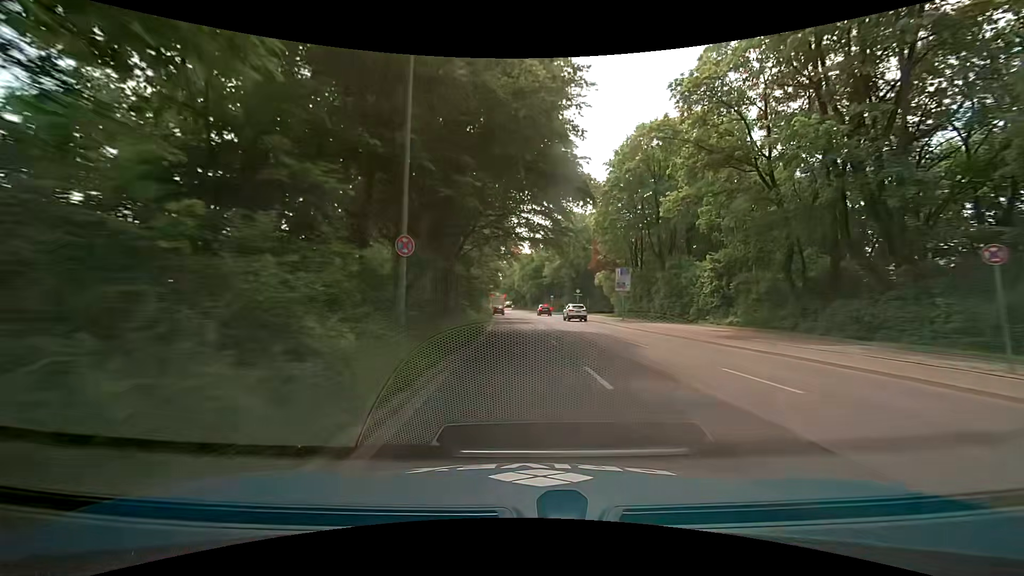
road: secondary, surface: asphalt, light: Day
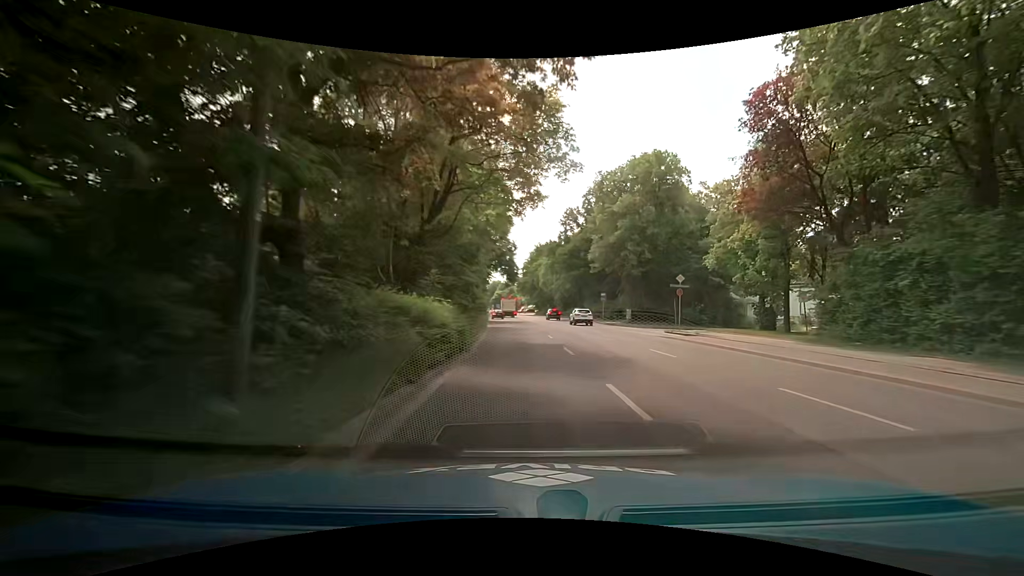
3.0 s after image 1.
(-1.0, +38.2) m; -3°
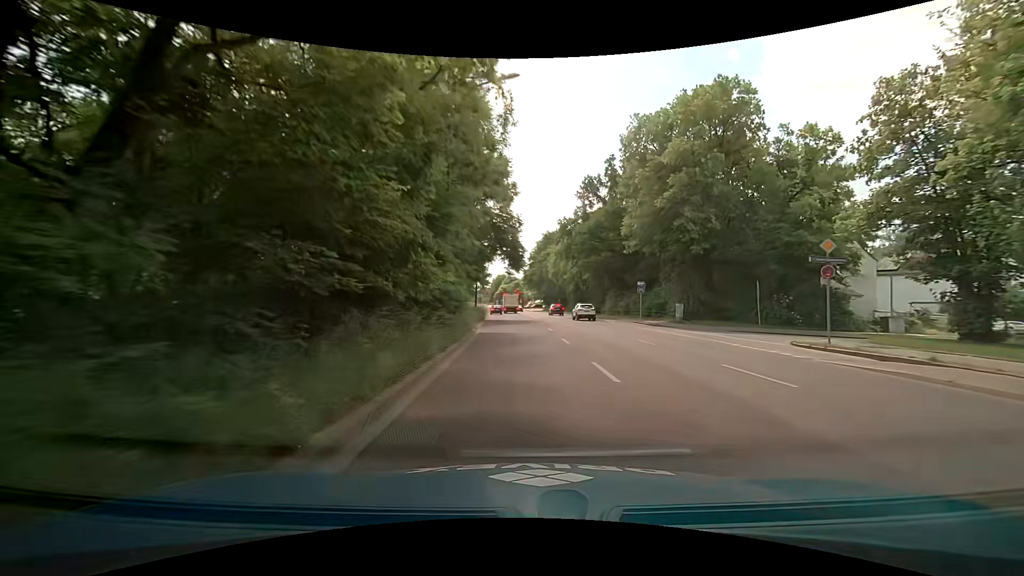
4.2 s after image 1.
(-0.1, +15.2) m; -1°
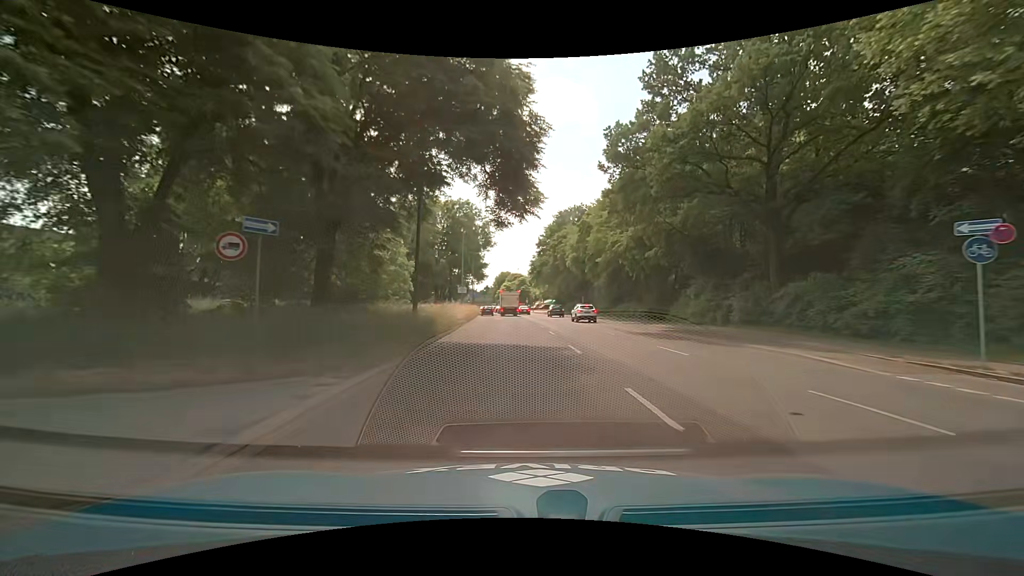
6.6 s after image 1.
(+0.1, +30.5) m; +1°
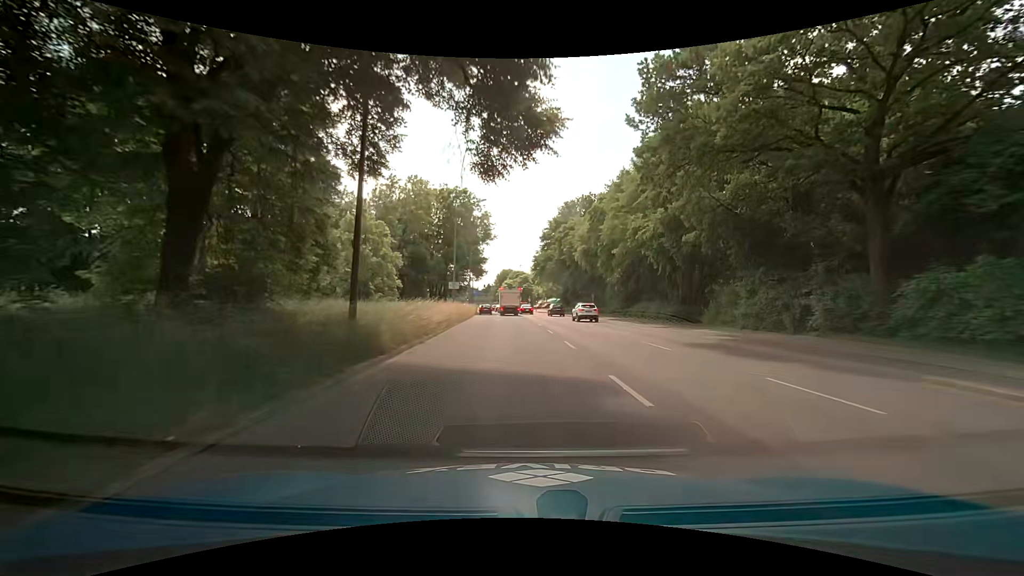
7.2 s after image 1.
(-0.1, +7.6) m; -1°
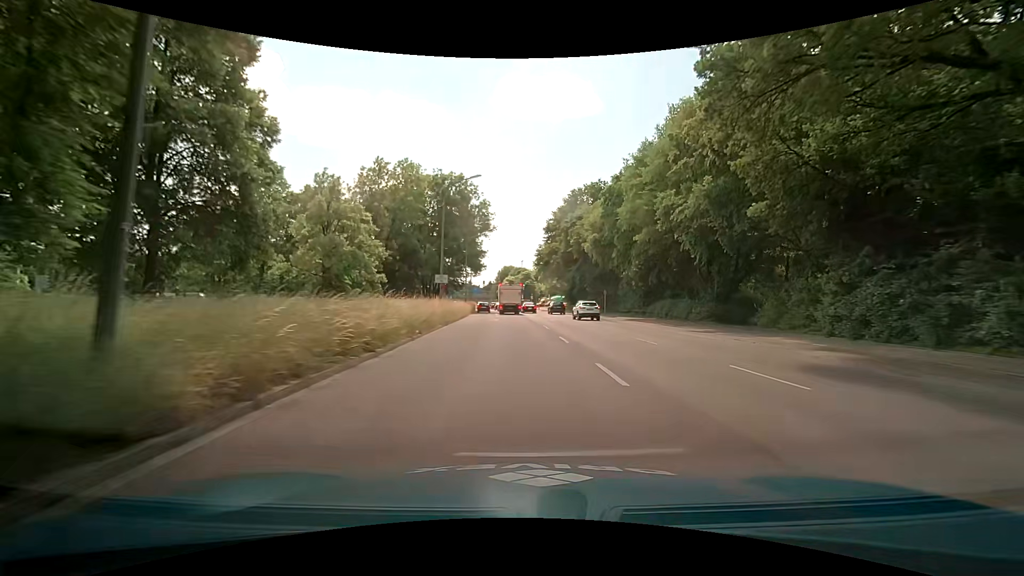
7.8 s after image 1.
(+0.1, +7.5) m; +2°
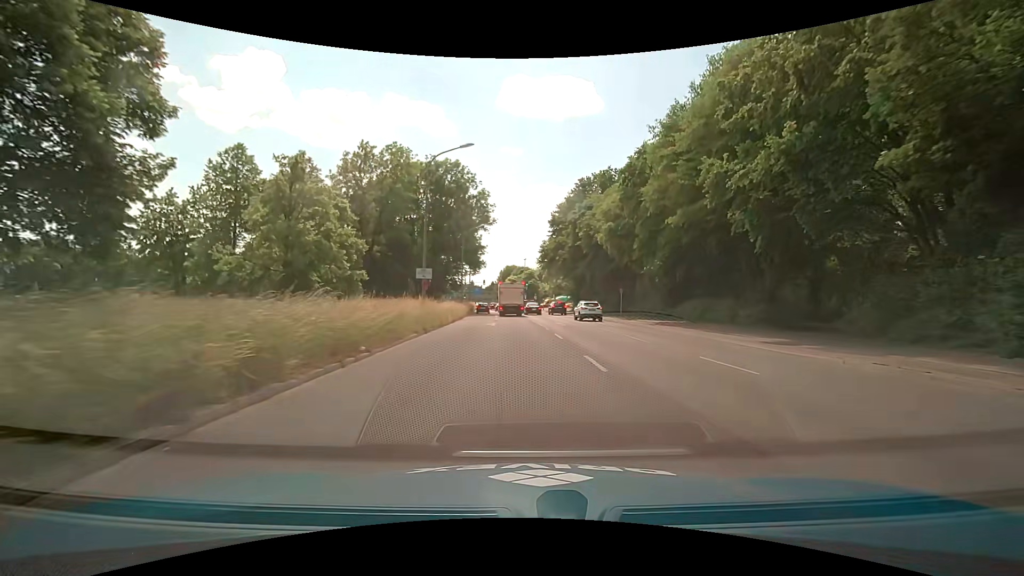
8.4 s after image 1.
(-0.2, +7.1) m; -2°
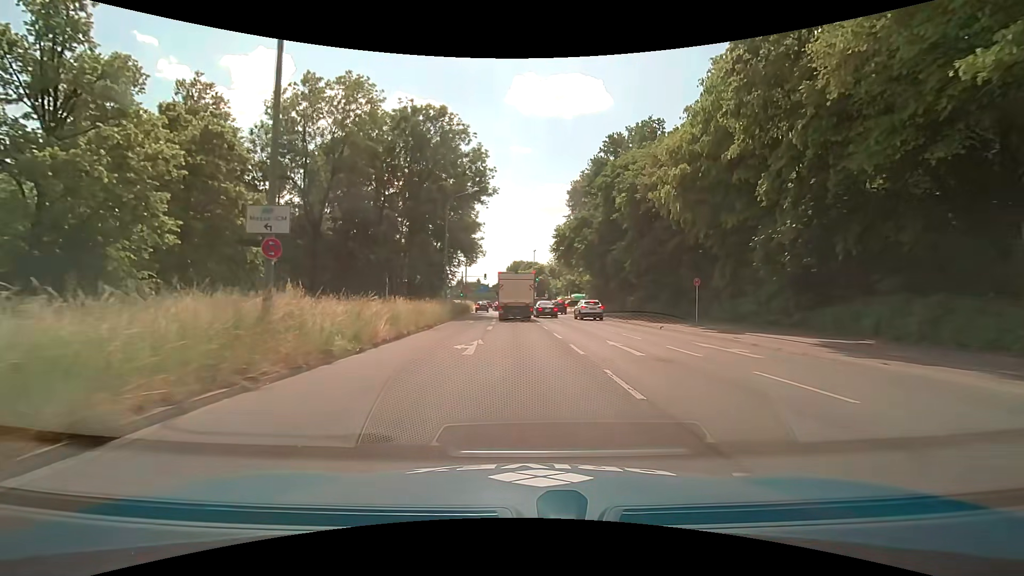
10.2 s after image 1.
(-0.2, +17.5) m; -1°
(0, +10) (0, +20) (-1, +30) (-1, +40) (-2, +50) (-2, +60) (-3, +70) (-4, +80) (-6, +90) (-8, +99) m
